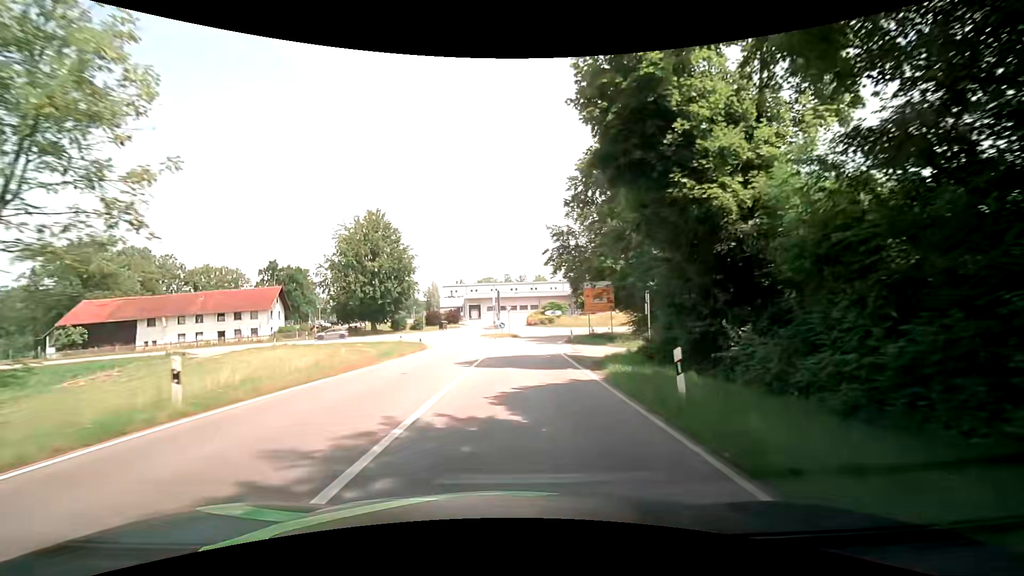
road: primary_link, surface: asphalt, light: Day
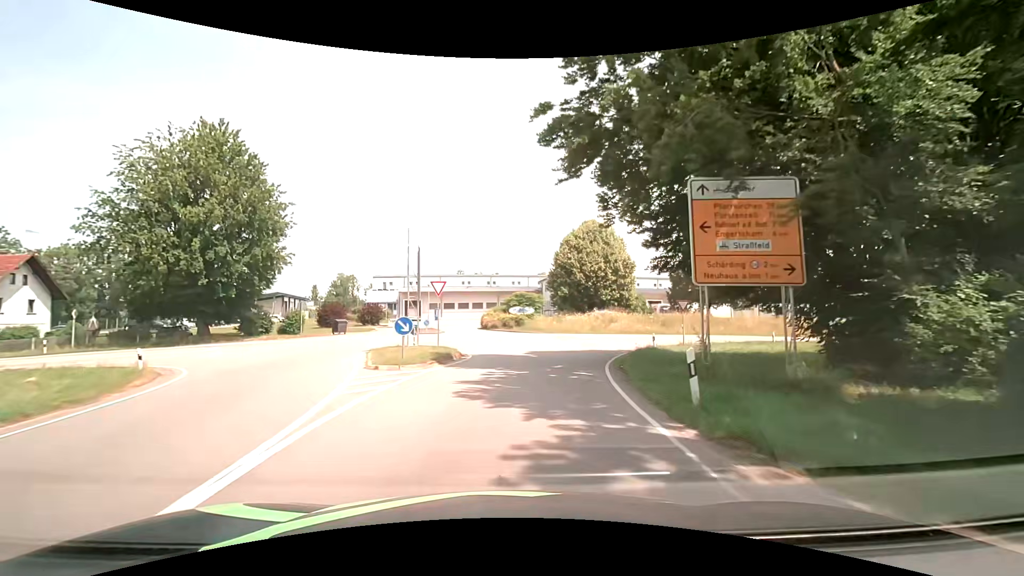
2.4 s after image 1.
(+1.4, +31.8) m; +5°
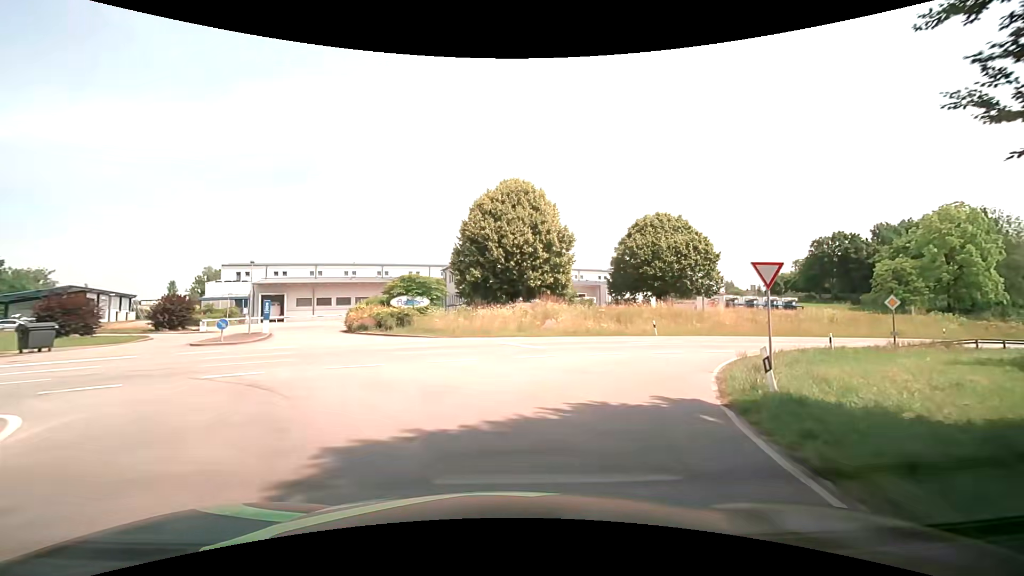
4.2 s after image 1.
(+1.7, +19.7) m; +11°
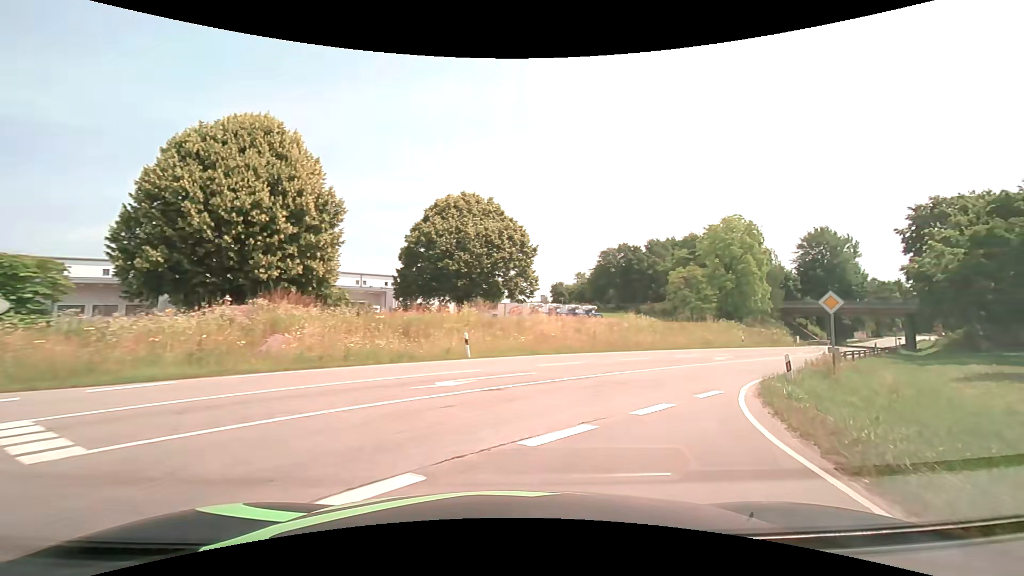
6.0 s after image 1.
(+2.5, +14.8) m; +23°
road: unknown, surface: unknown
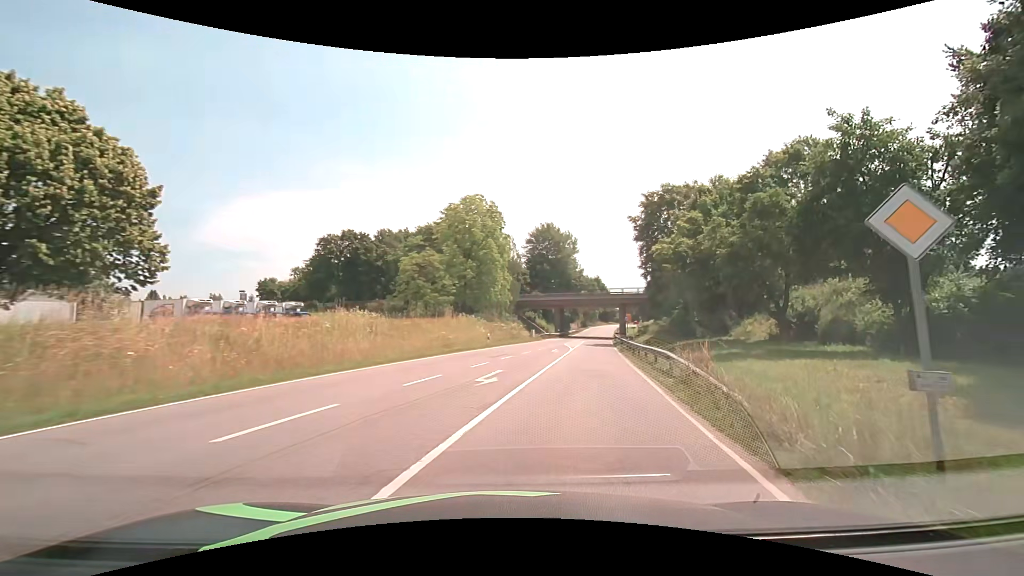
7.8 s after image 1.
(+4.1, +15.0) m; +30°
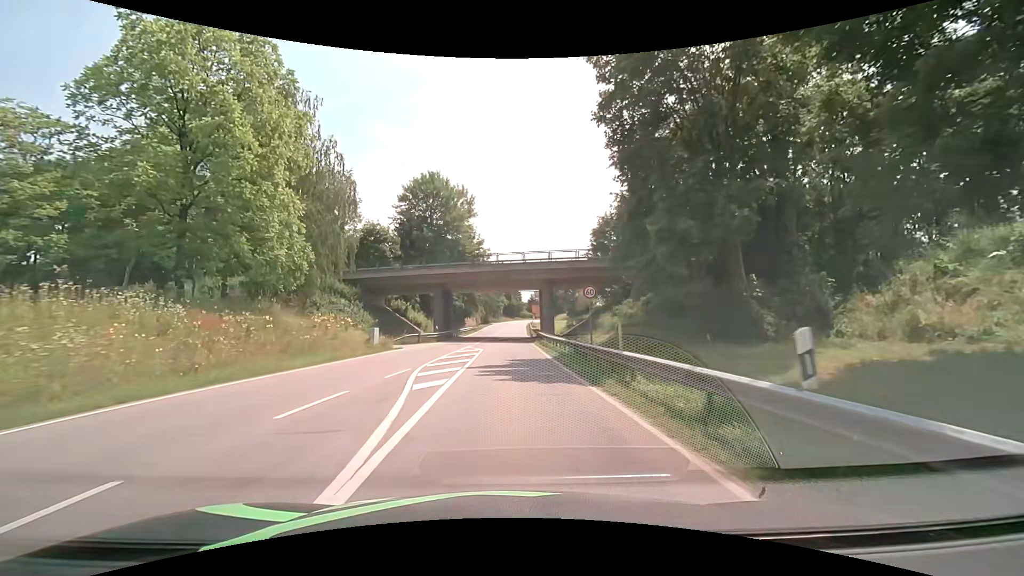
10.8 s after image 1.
(+5.7, +33.9) m; +12°
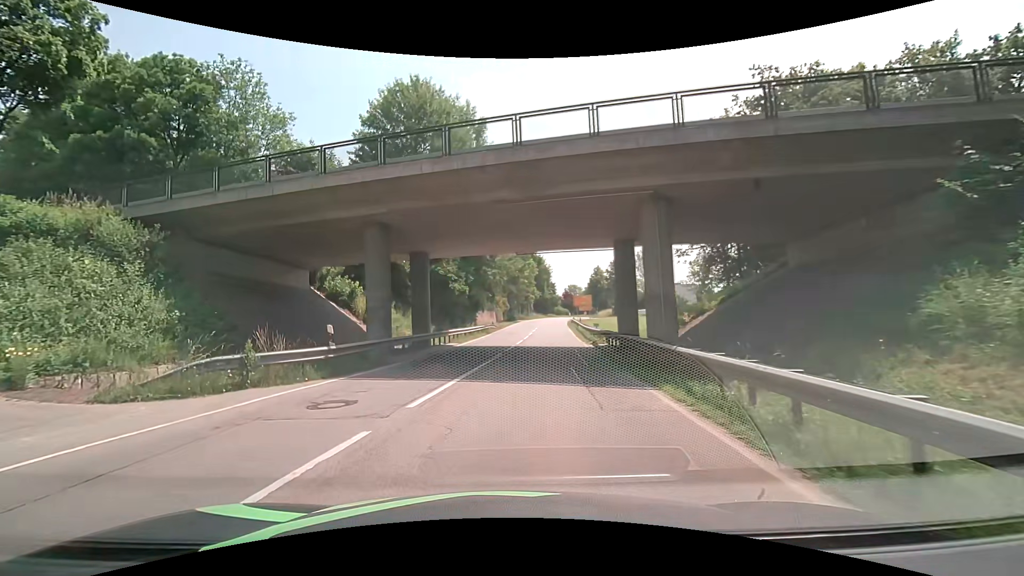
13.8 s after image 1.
(0.0, +27.9) m; -1°
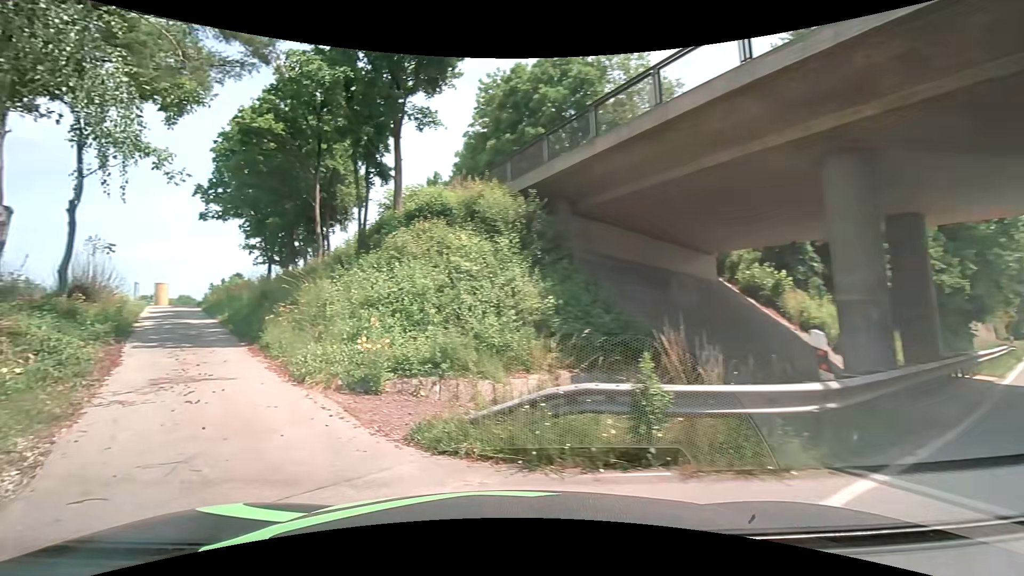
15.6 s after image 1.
(-2.2, +7.2) m; -43°
